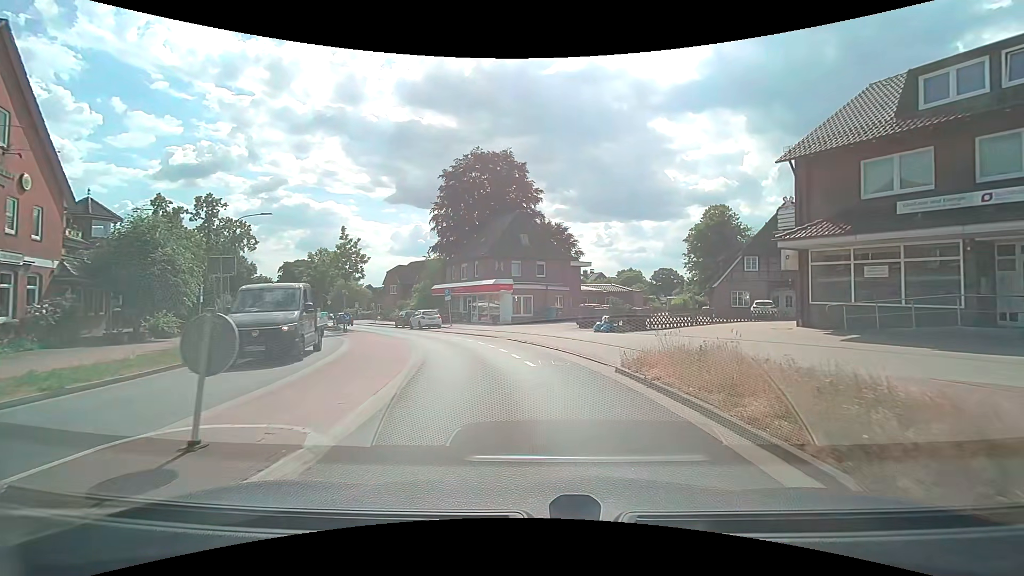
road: secondary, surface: asphalt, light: Day
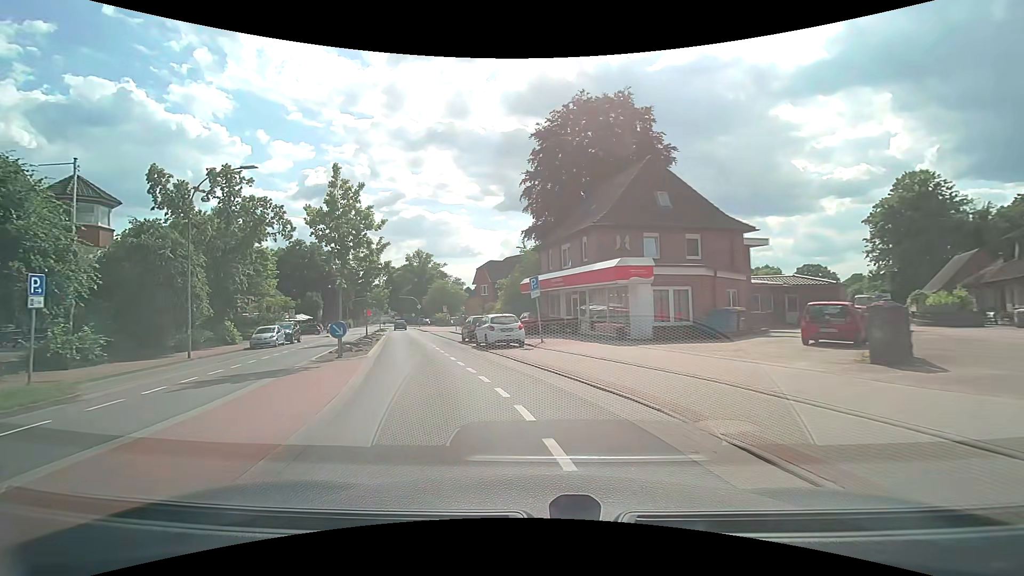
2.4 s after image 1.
(-1.6, +17.4) m; -11°
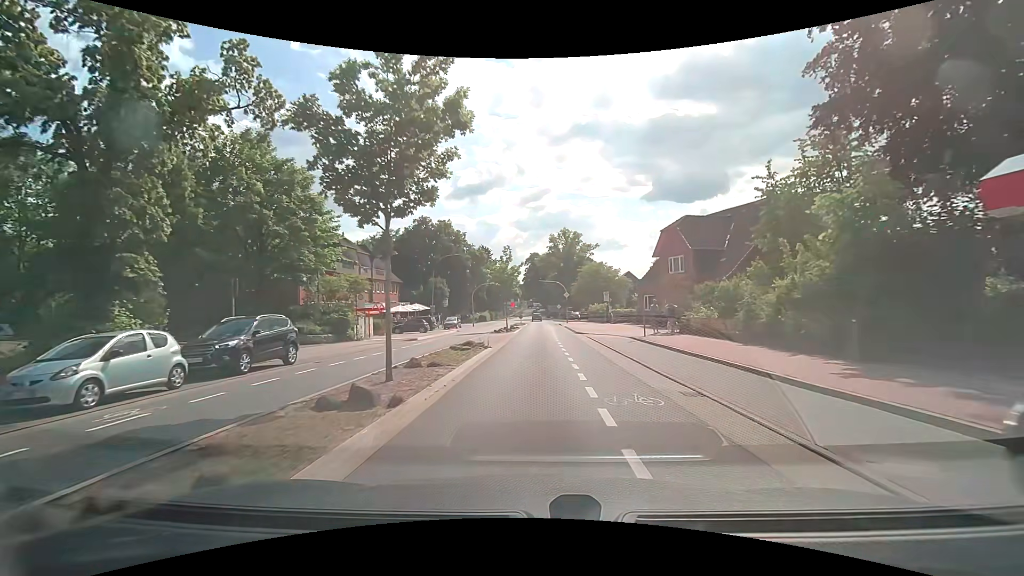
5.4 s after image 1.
(-6.2, +26.2) m; -19°
(0, +10) (0, +20) (+1, +30) (+1, +40) (+1, +50) (+2, +60) (+2, +70) (+2, +80) (+2, +90) (+2, +100) m
